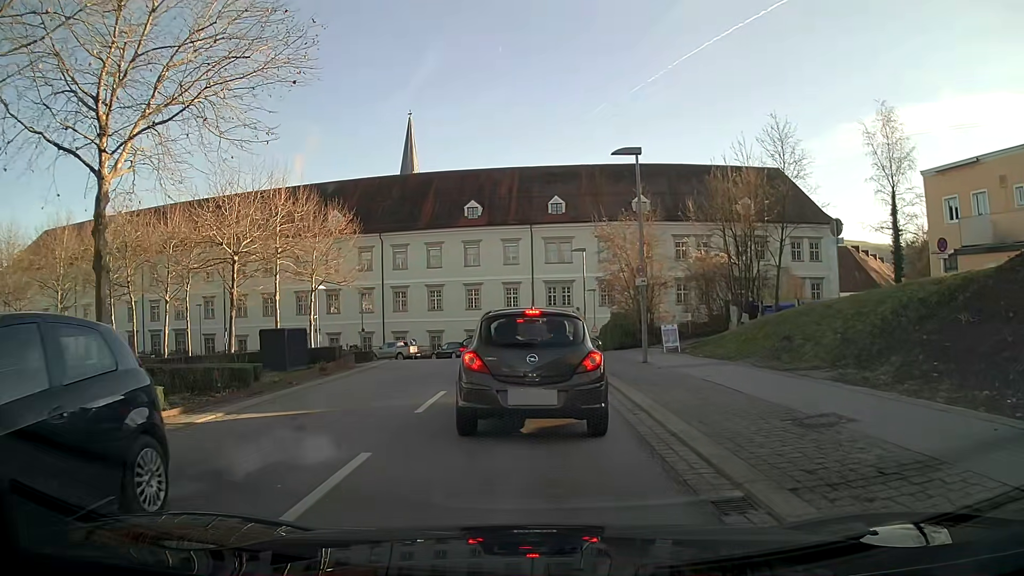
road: tertiary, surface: asphalt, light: Day
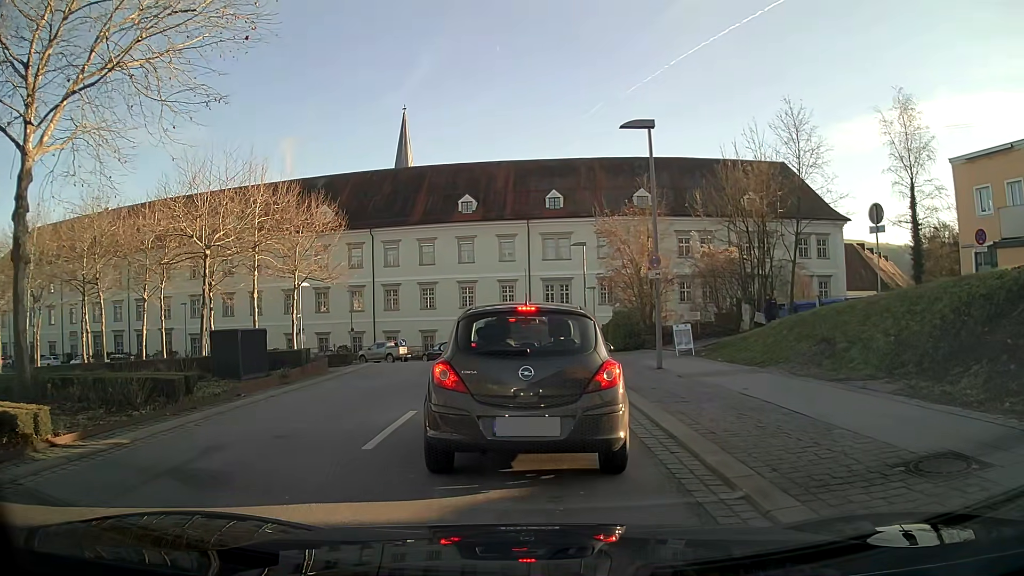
(+0.1, +2.8) m; +2°
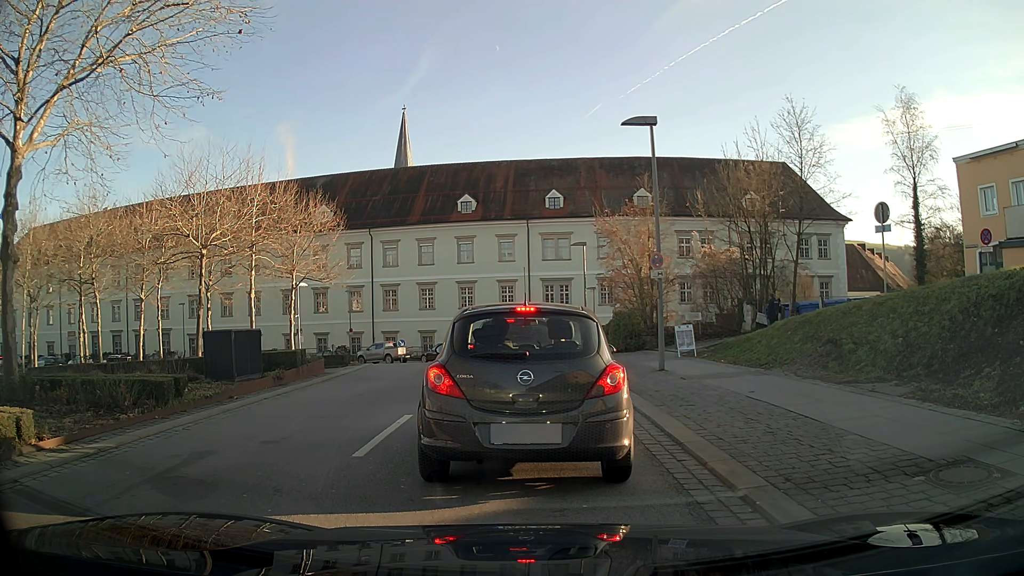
(0.0, +0.4) m; 0°
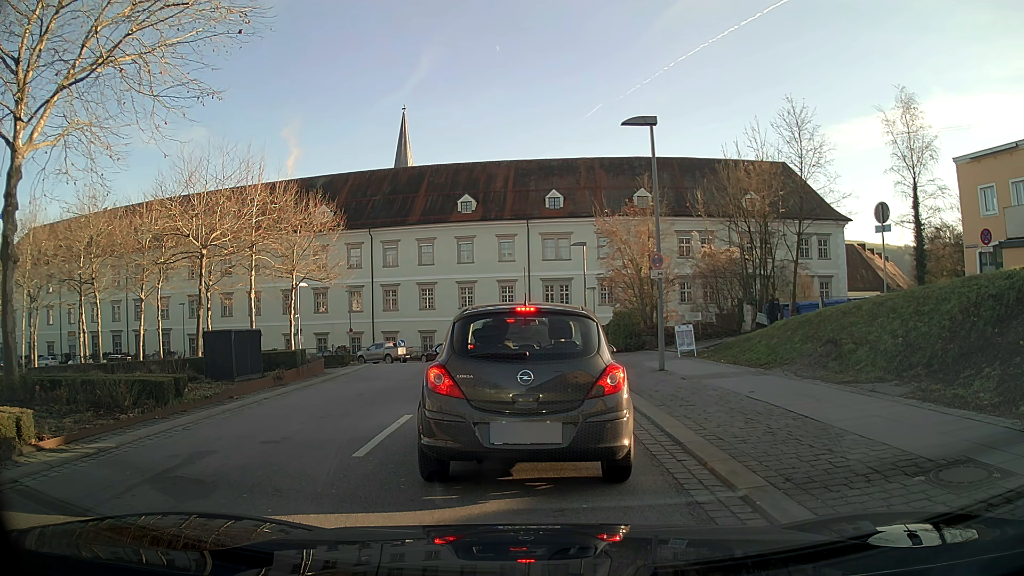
(0.0, 0.0) m; 0°
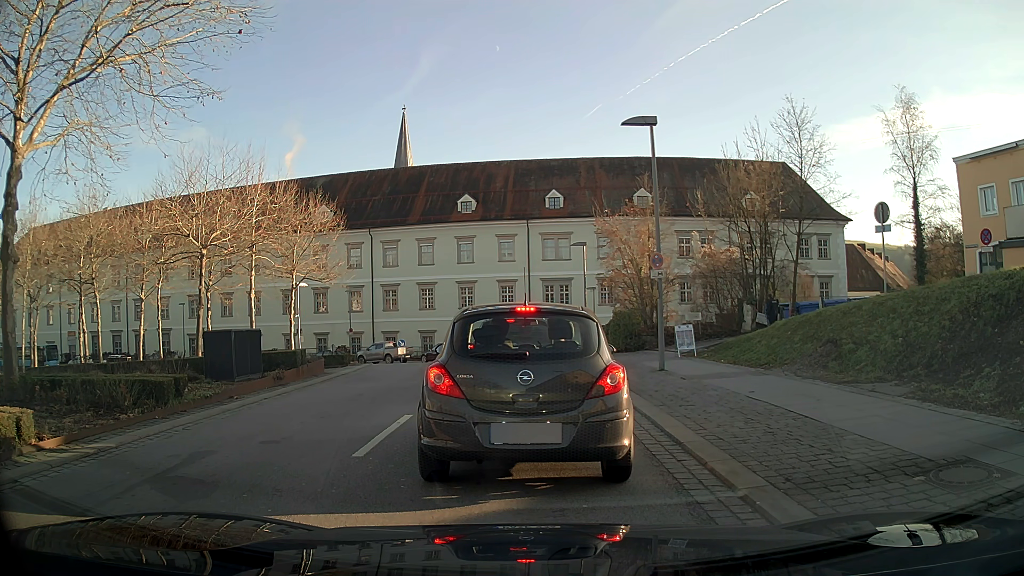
(0.0, 0.0) m; 0°
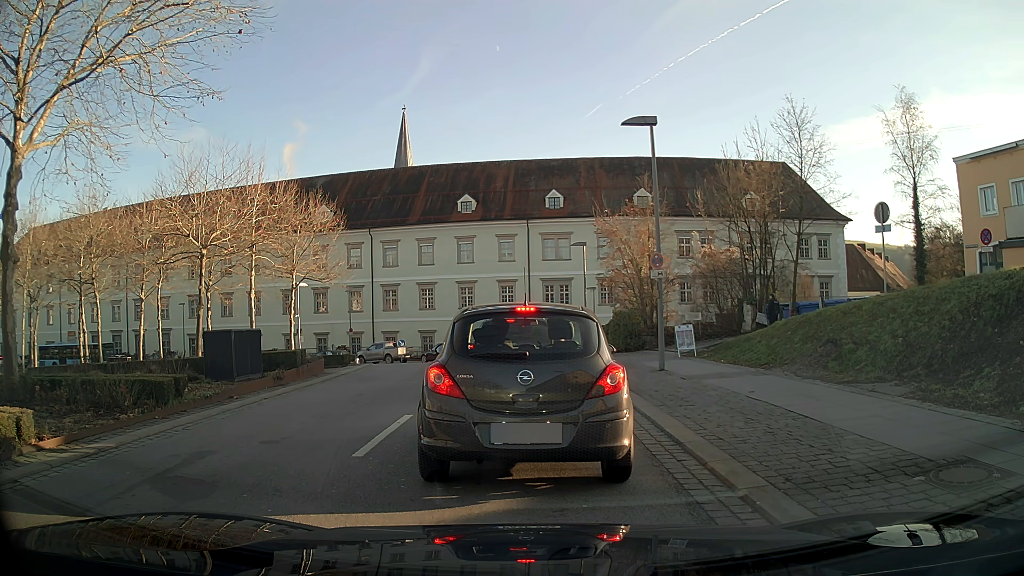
(0.0, 0.0) m; 0°
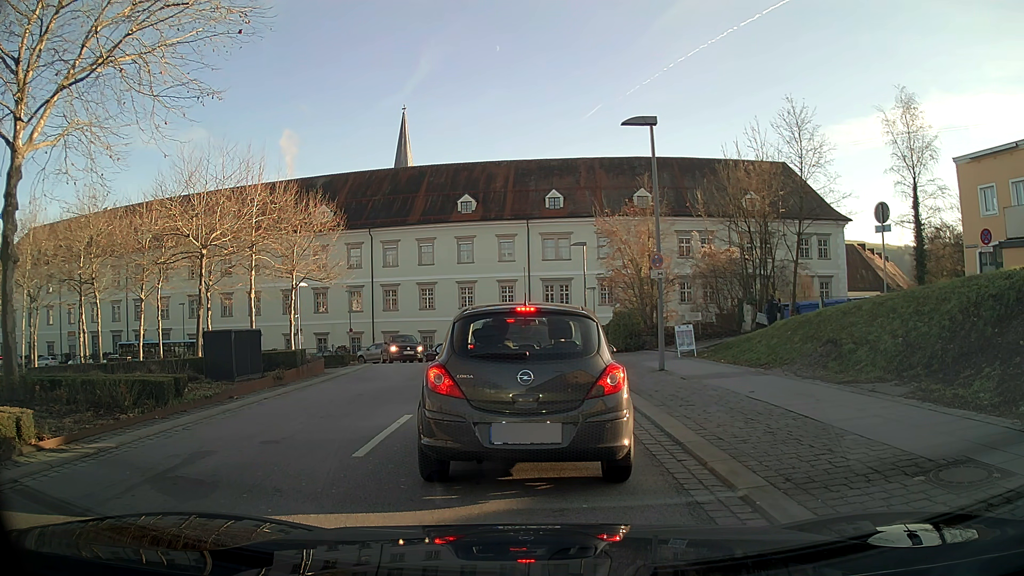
(0.0, 0.0) m; 0°
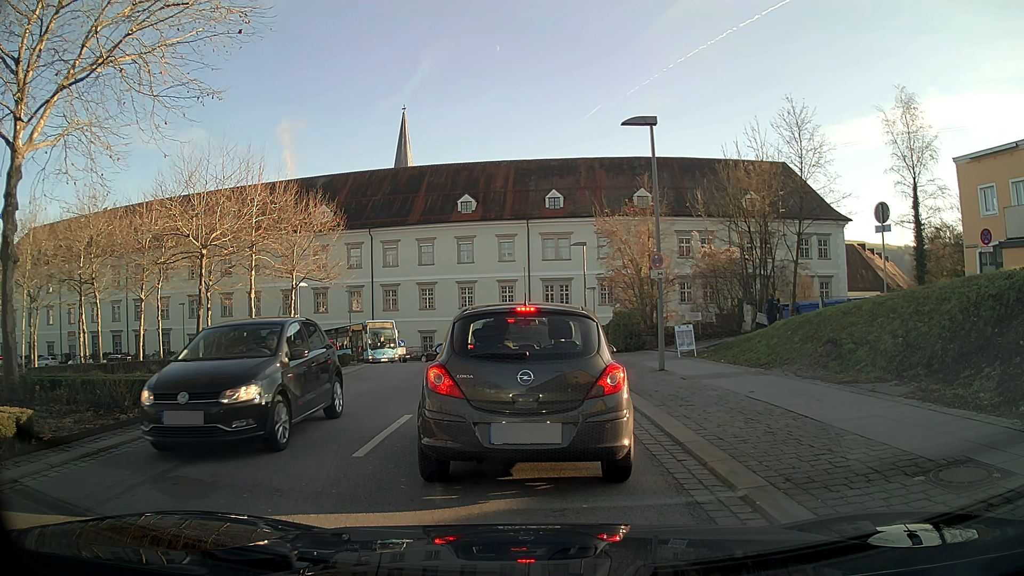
(0.0, 0.0) m; 0°
